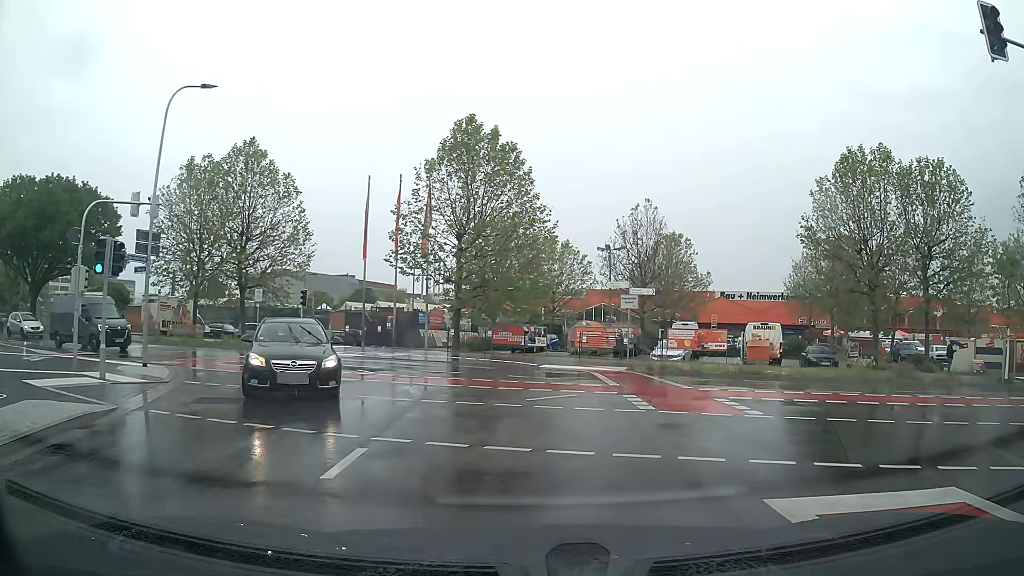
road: unclassified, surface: asphalt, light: Day
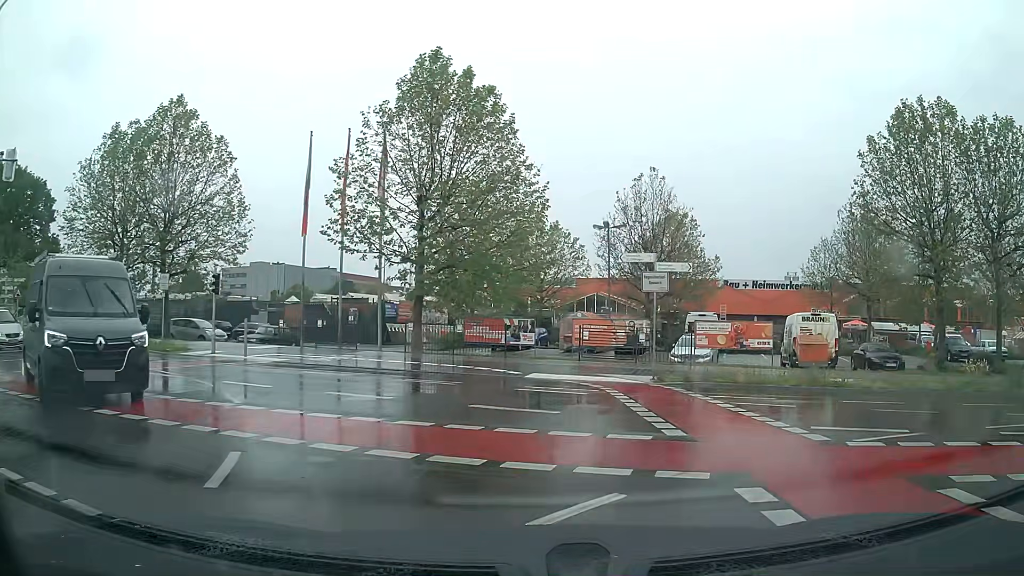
(+0.3, +8.9) m; +3°
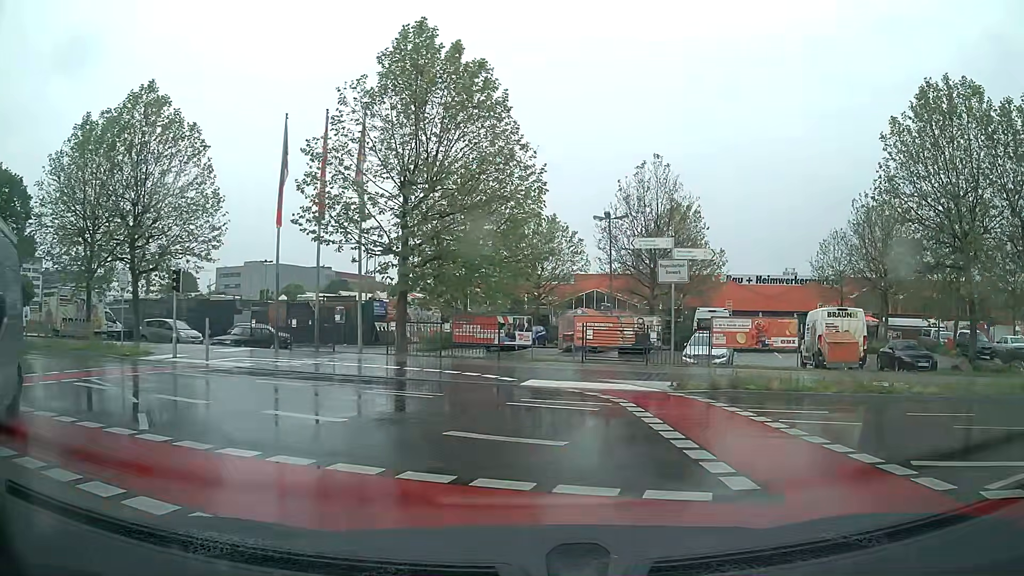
(0.0, +2.9) m; 0°
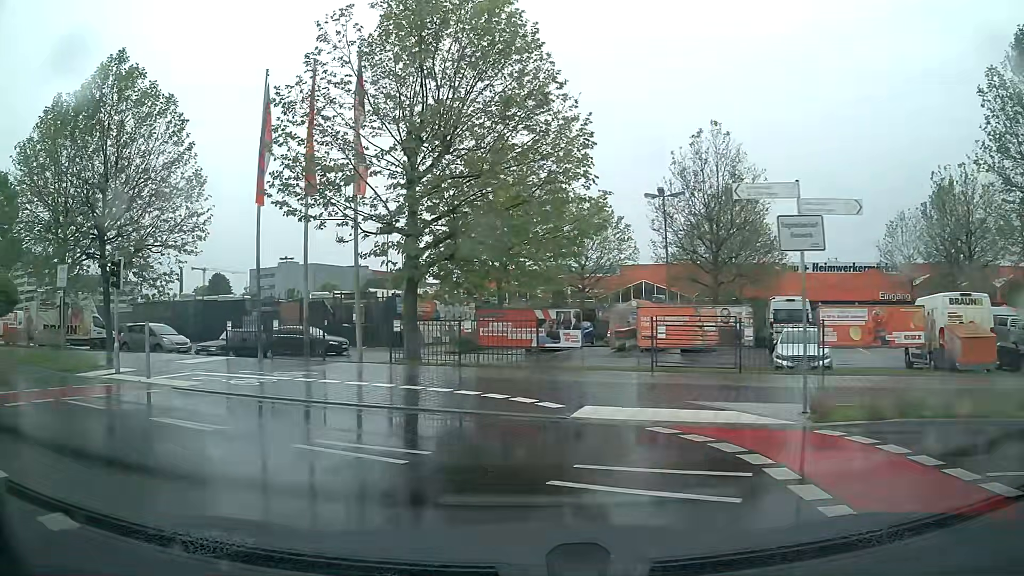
(-0.1, +6.0) m; -3°
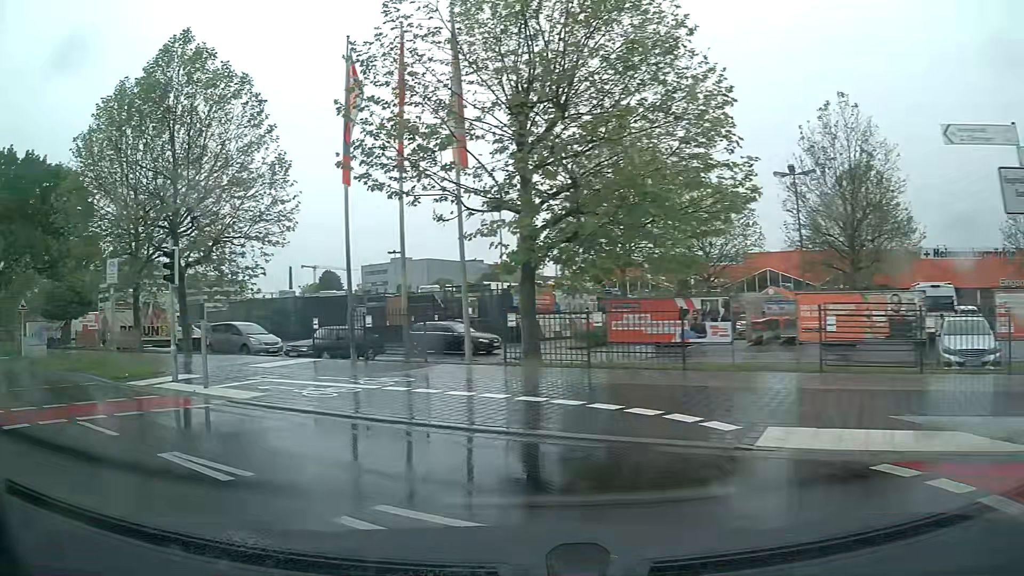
(-0.3, +3.0) m; -13°
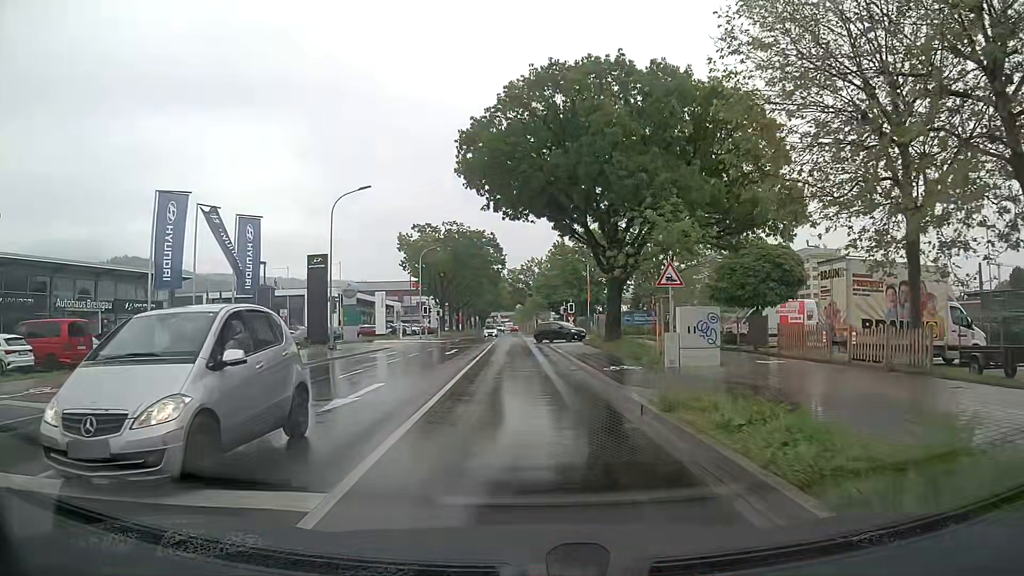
(-9.1, +13.1) m; -57°
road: tertiary
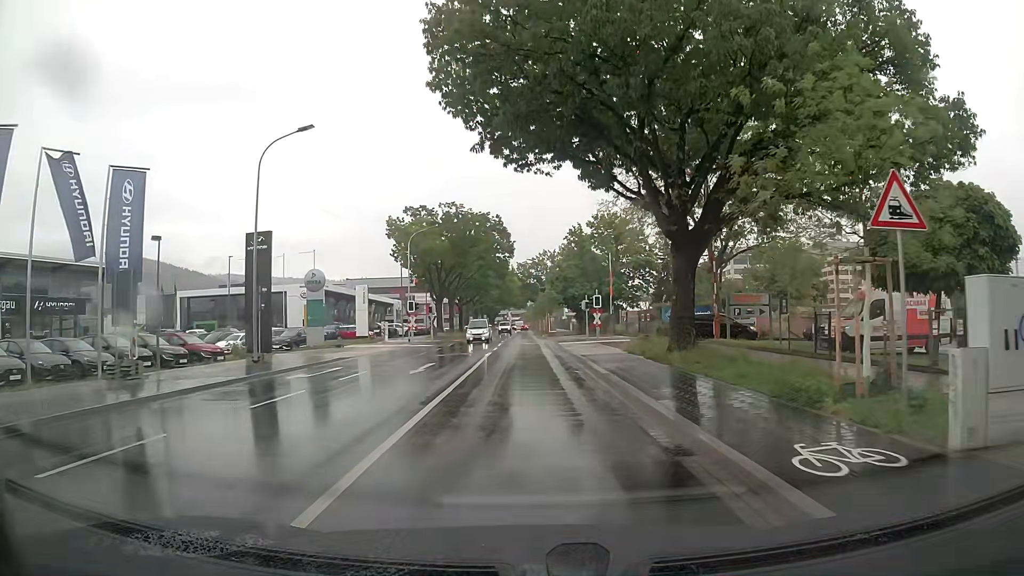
(-0.1, +12.7) m; -1°
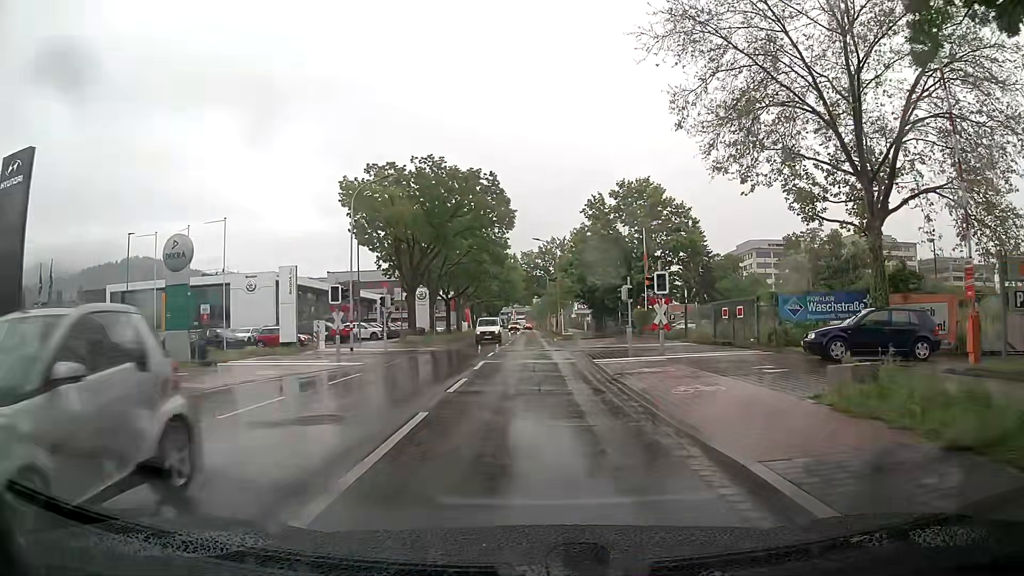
(0.0, +19.7) m; 0°
(0, +10) (0, +20) (0, +30) (0, +40) (0, +50) (0, +60) (0, +70) (0, +80) (0, +90) (0, +100) m
